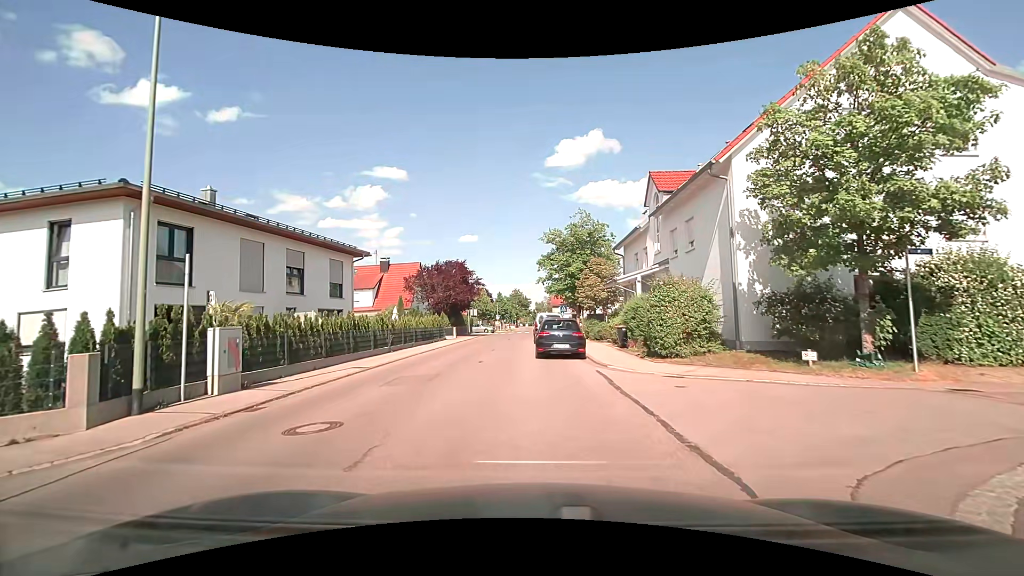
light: Day
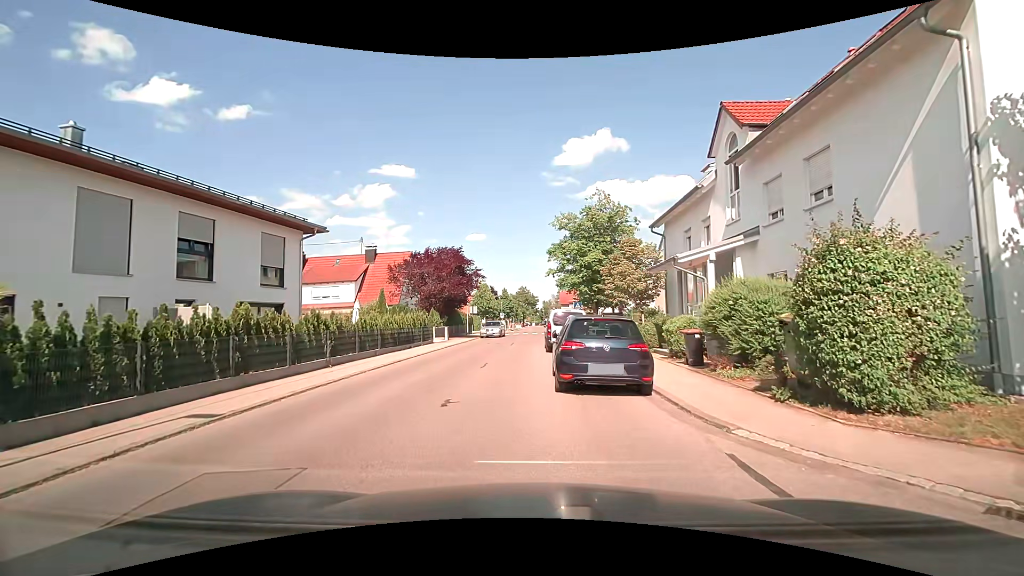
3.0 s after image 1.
(-0.2, +8.2) m; 0°
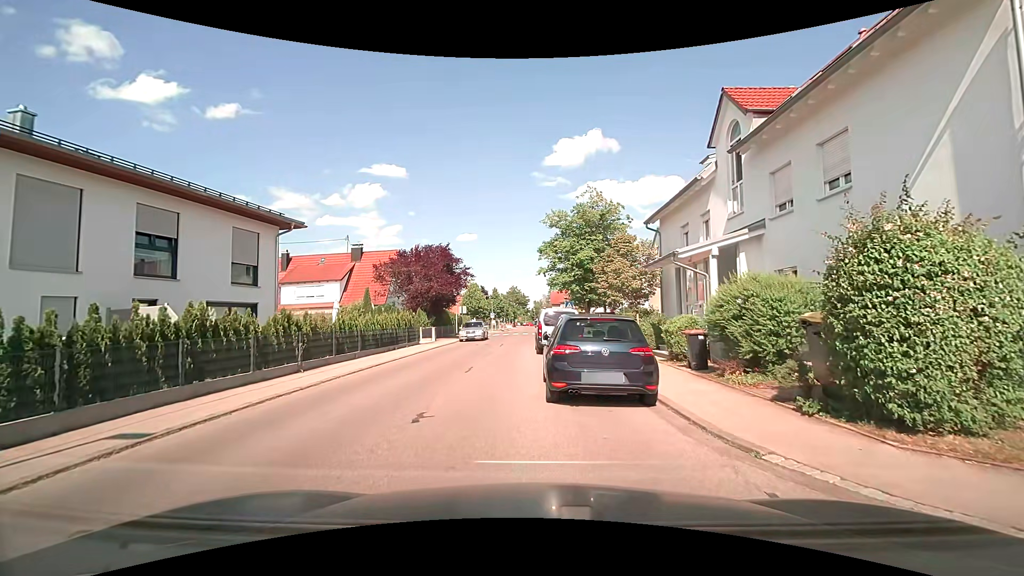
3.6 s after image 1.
(0.0, +1.1) m; +1°
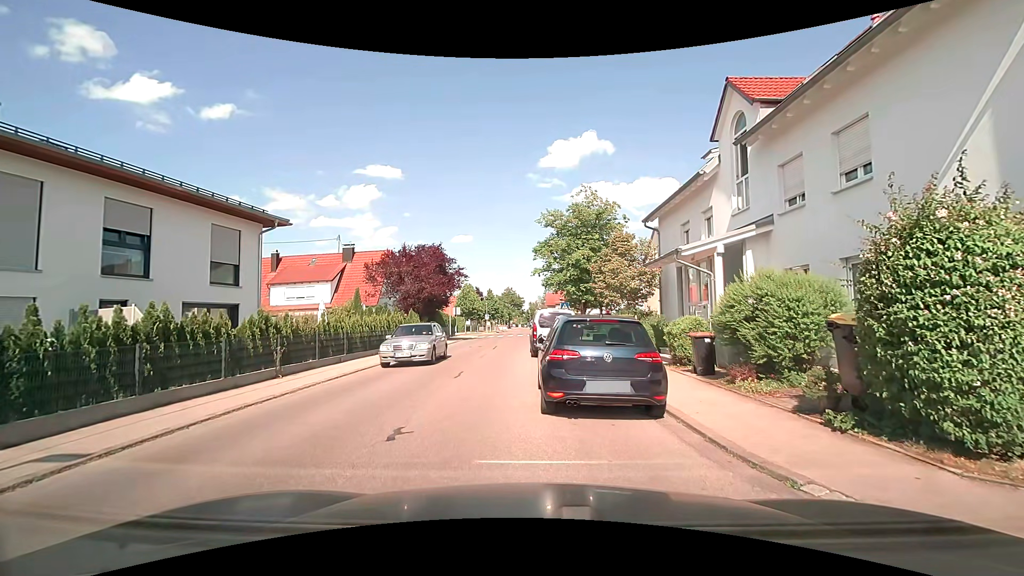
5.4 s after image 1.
(0.0, +0.9) m; 0°
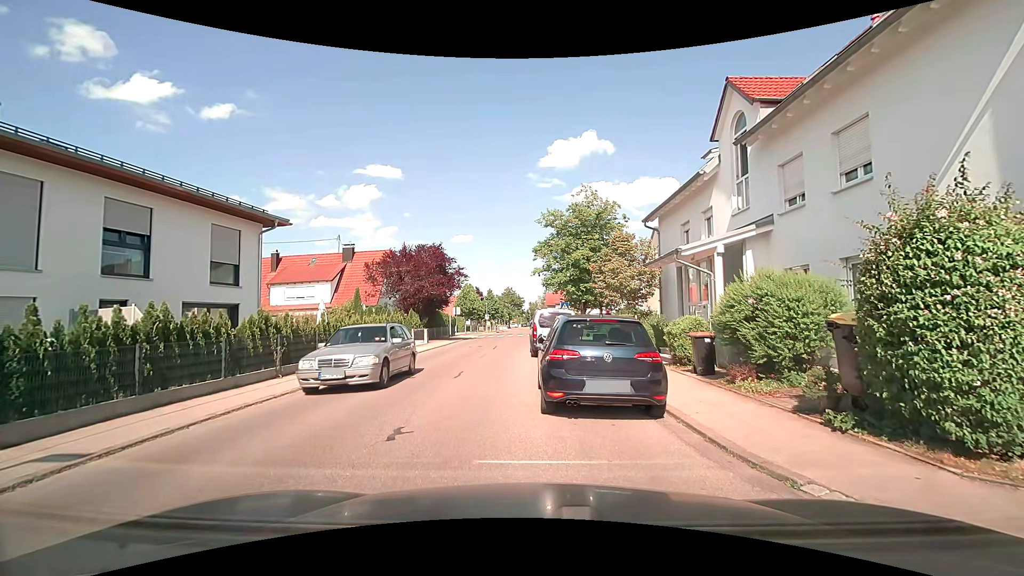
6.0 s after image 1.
(0.0, 0.0) m; 0°
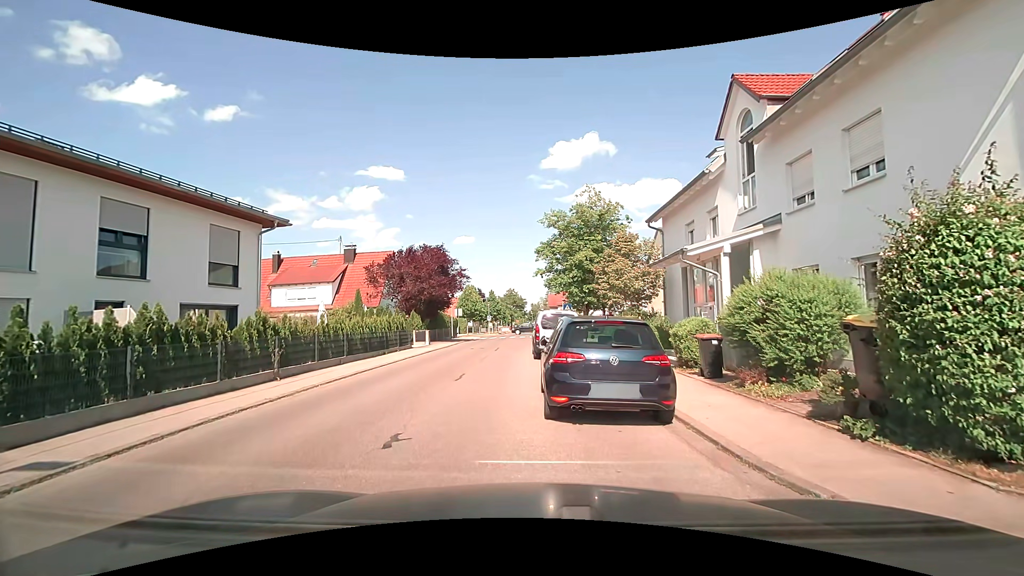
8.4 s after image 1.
(0.0, +0.3) m; 0°
